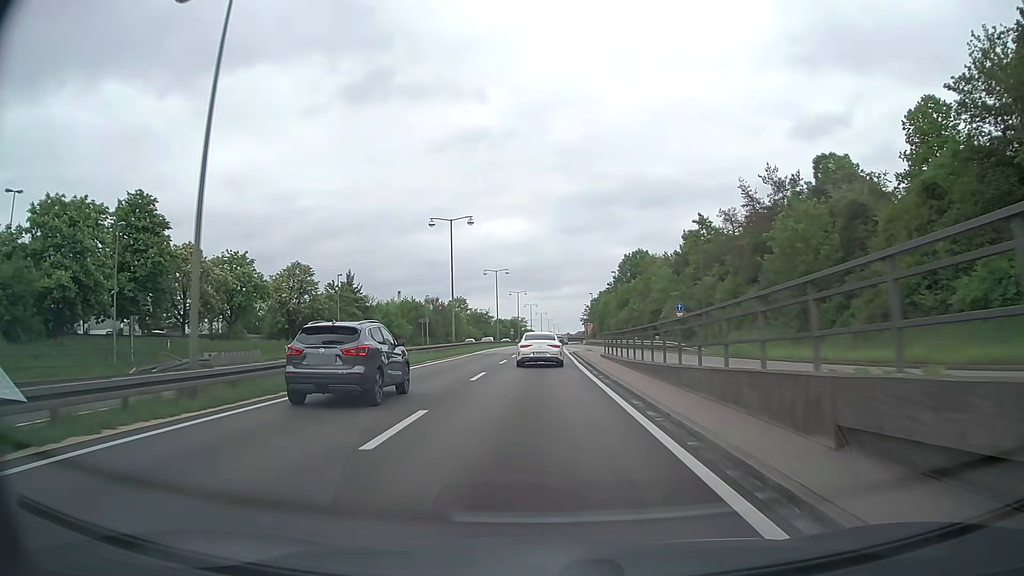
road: trunk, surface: asphalt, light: Day
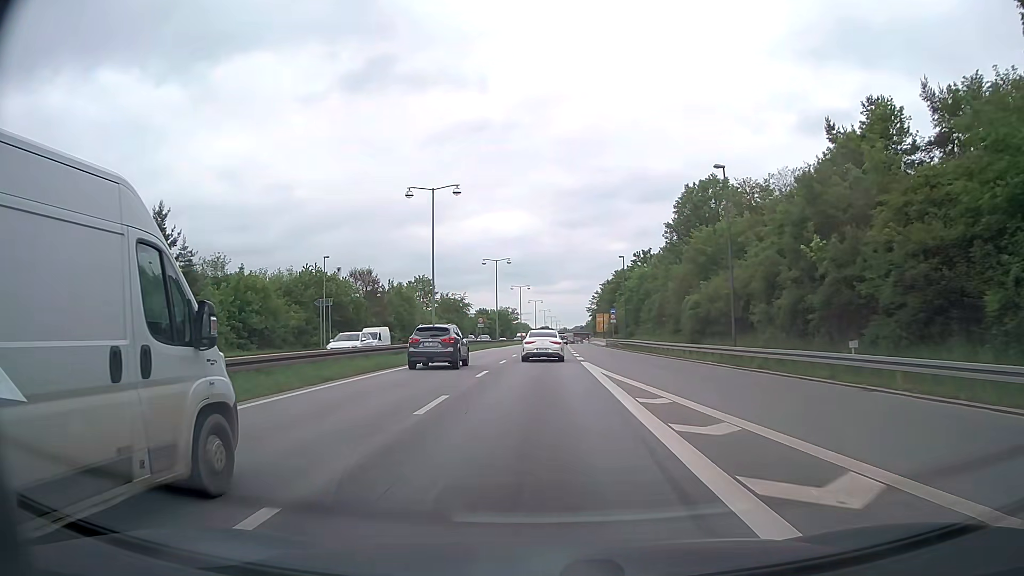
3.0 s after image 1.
(+0.3, +50.4) m; +1°
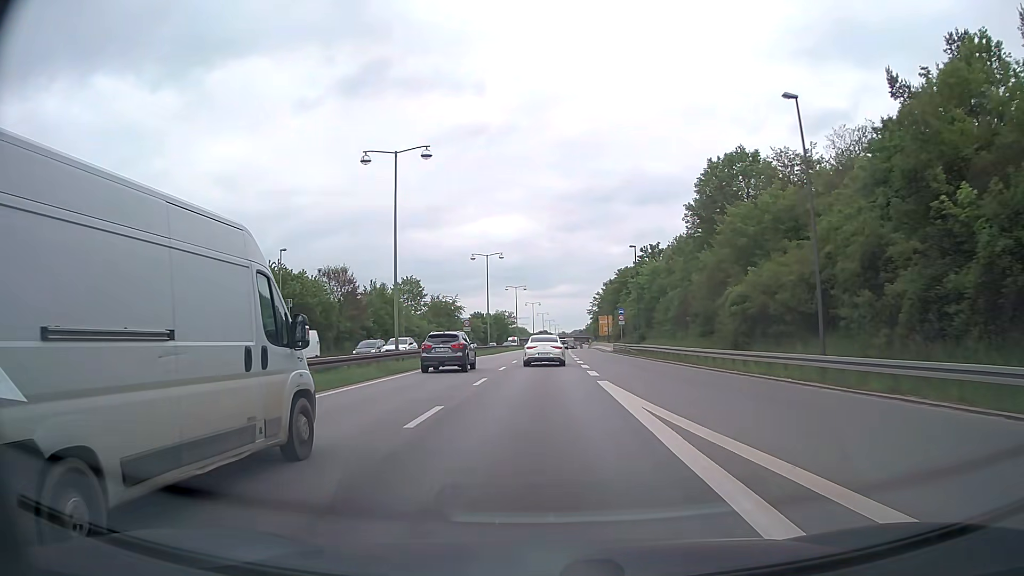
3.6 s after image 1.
(0.0, +10.0) m; 0°
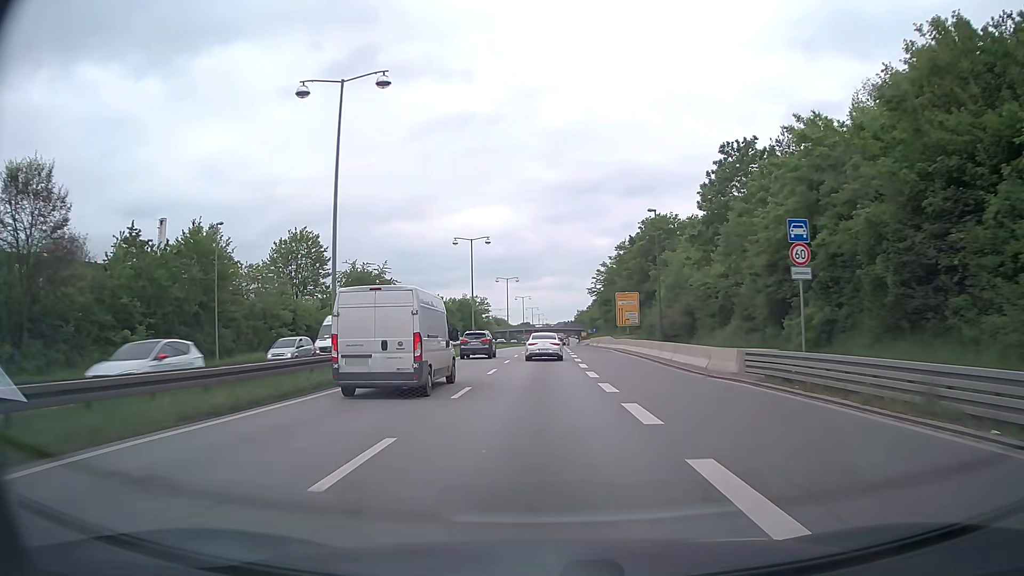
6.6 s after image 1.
(+0.5, +49.0) m; +1°
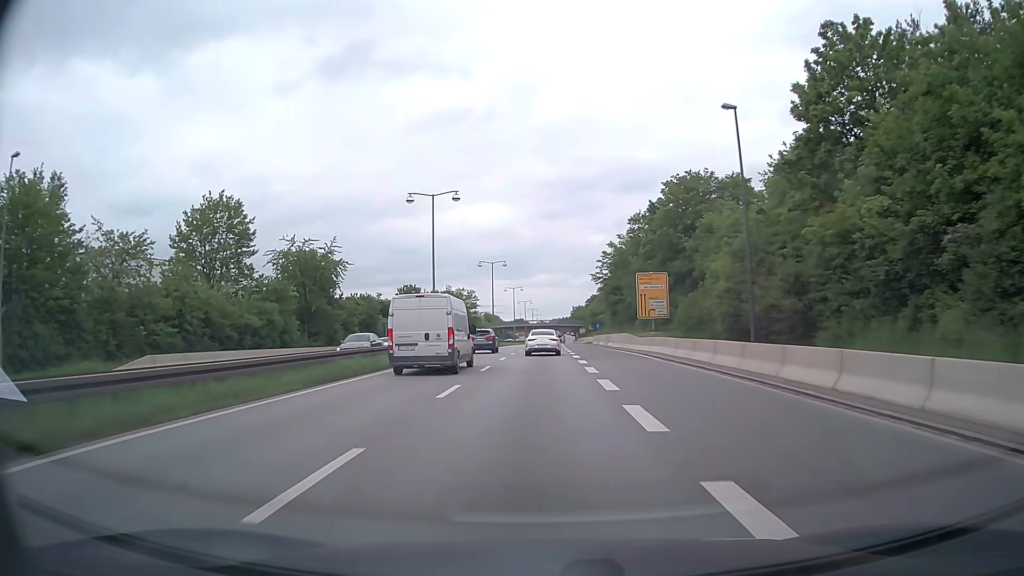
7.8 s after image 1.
(+0.1, +19.1) m; +1°
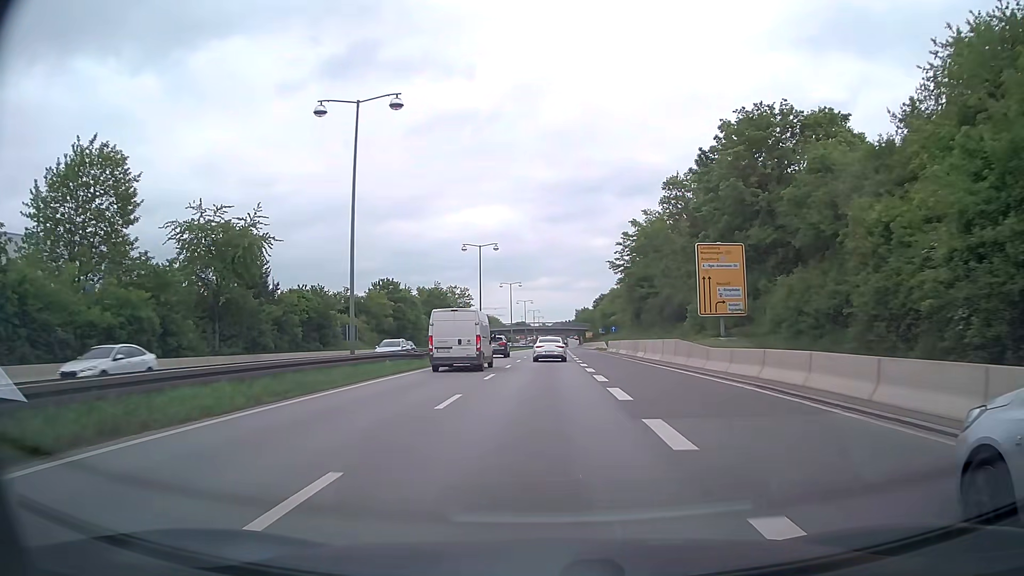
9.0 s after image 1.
(-0.1, +19.1) m; 0°
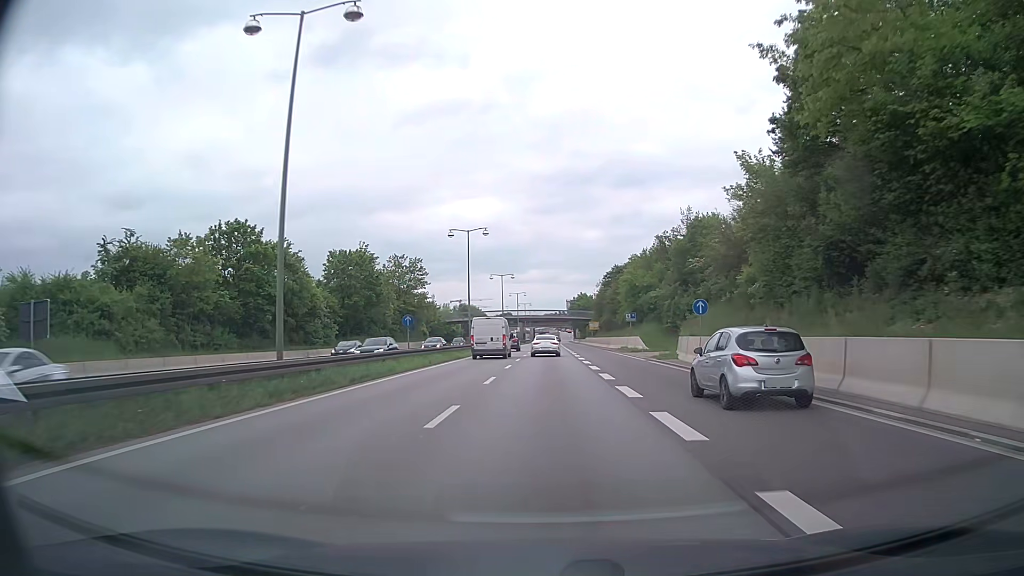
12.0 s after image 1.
(+0.2, +47.5) m; +1°
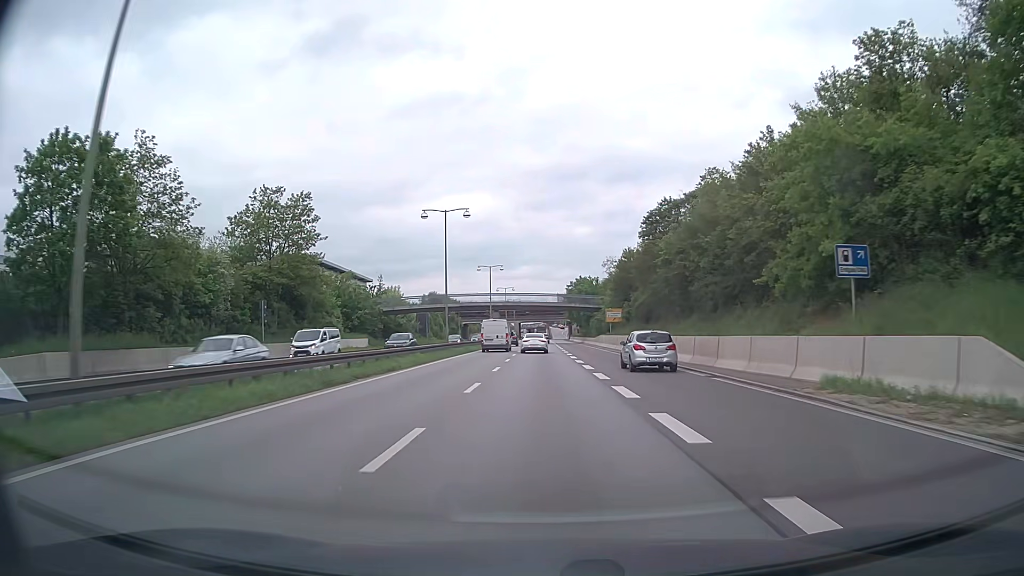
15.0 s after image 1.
(+0.3, +48.2) m; +1°
(0, +10) (0, +20) (0, +30) (0, +40) (0, +50) (0, +60) (0, +70) (0, +80) (0, +90) (0, +100) m
